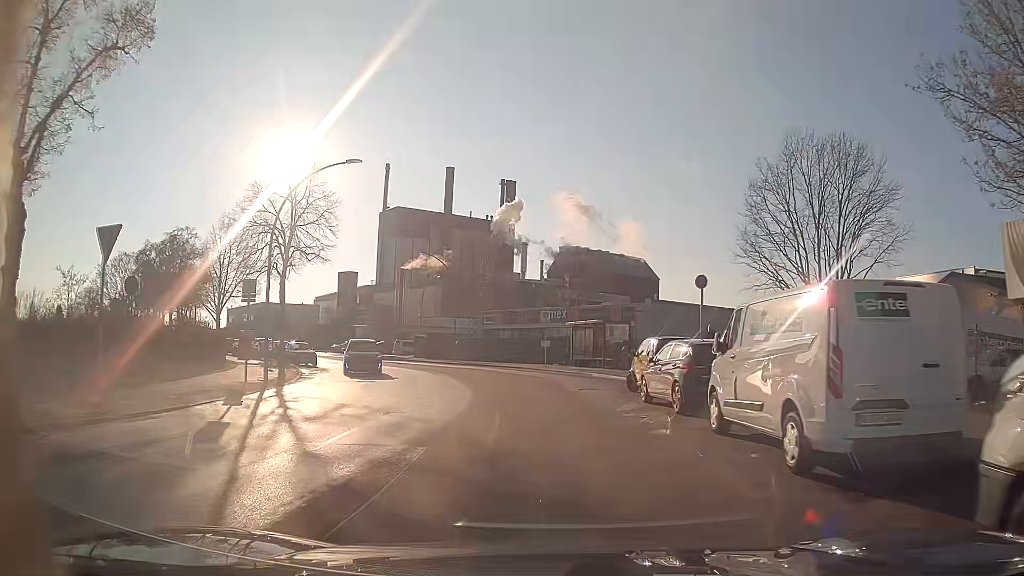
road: residential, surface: asphalt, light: Day
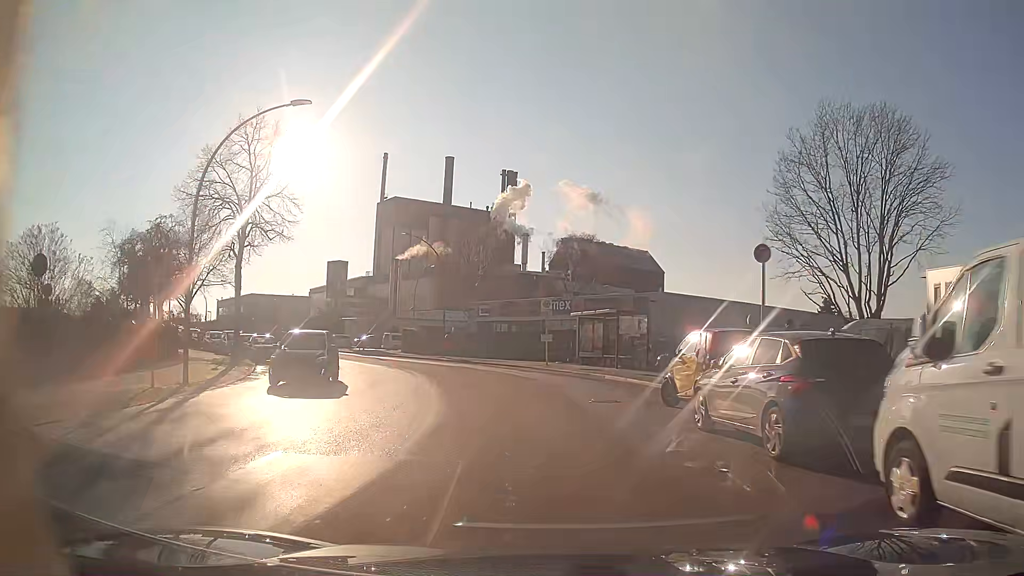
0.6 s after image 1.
(0.0, +5.9) m; -2°
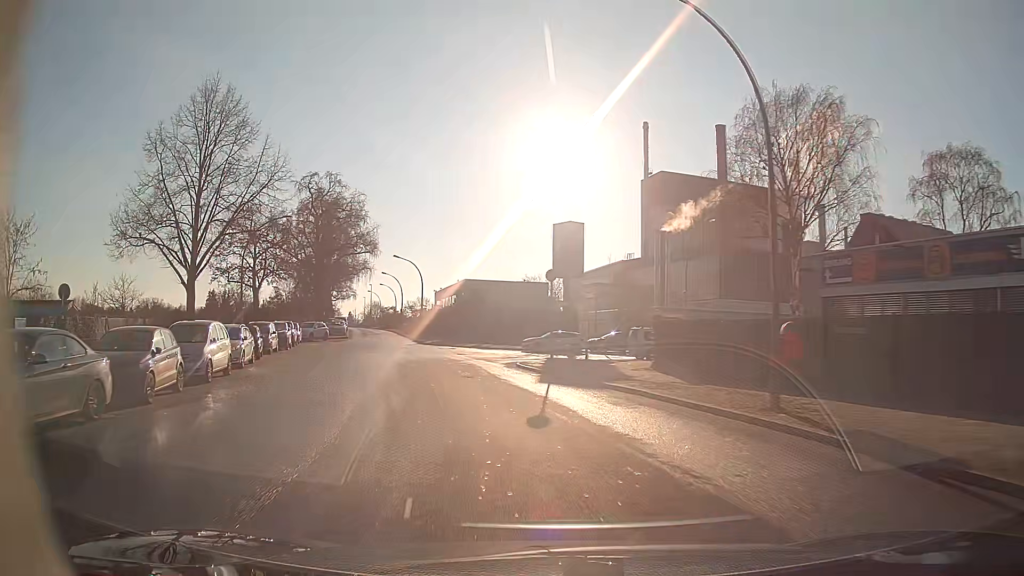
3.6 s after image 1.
(-4.6, +31.2) m; -23°
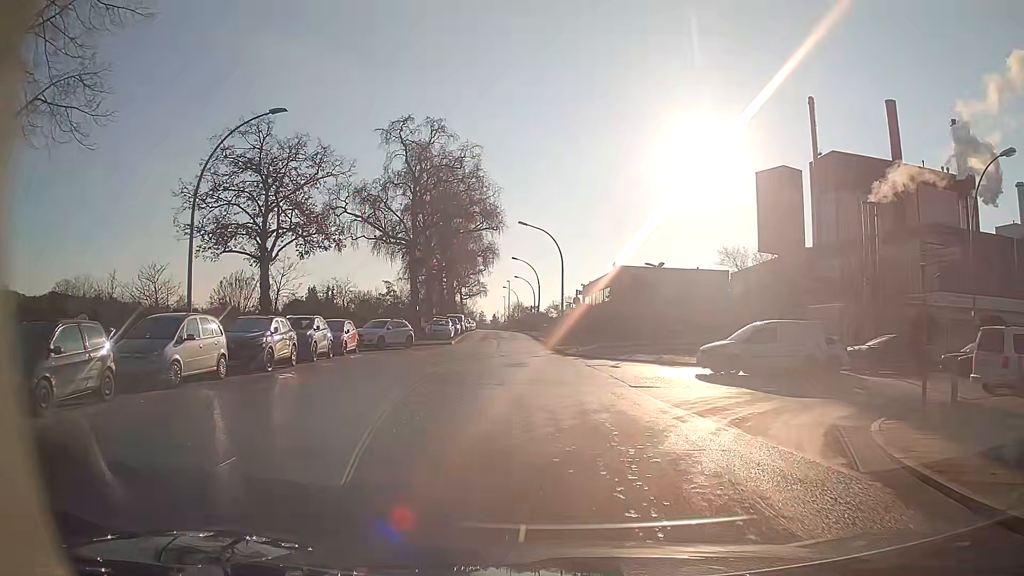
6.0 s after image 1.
(-3.0, +20.3) m; -12°
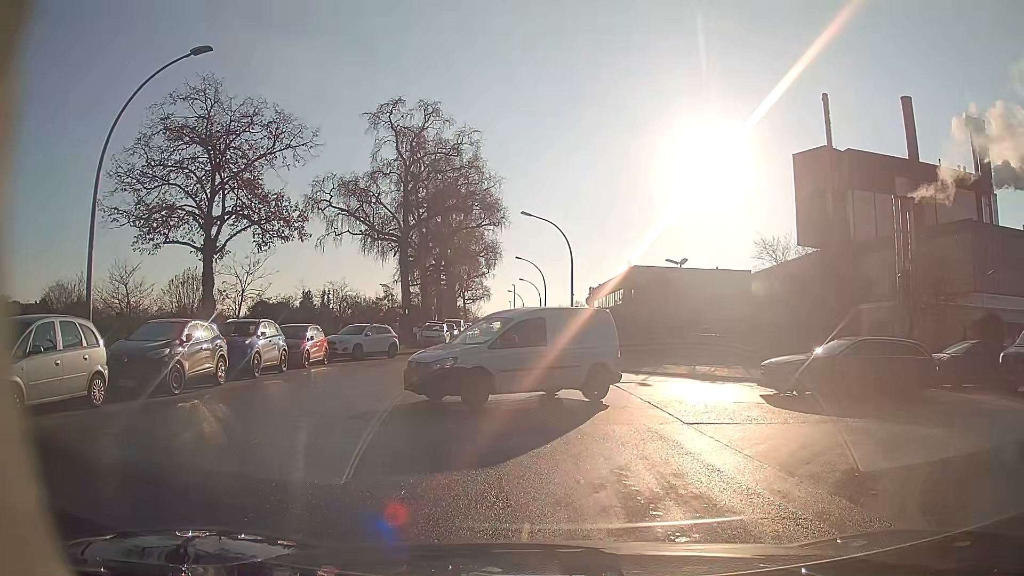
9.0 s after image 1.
(-0.1, +5.1) m; -2°
